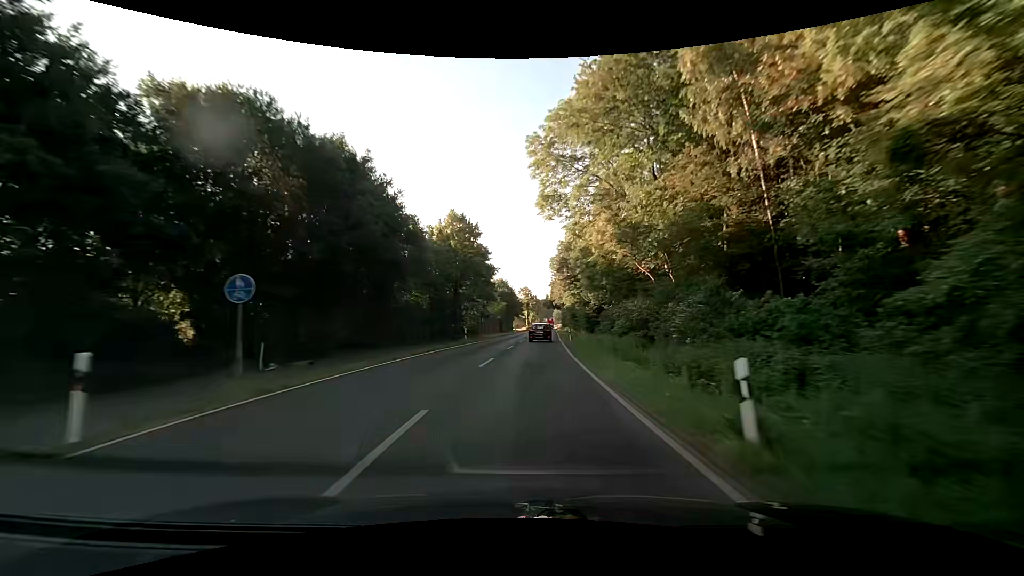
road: secondary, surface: asphalt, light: Day
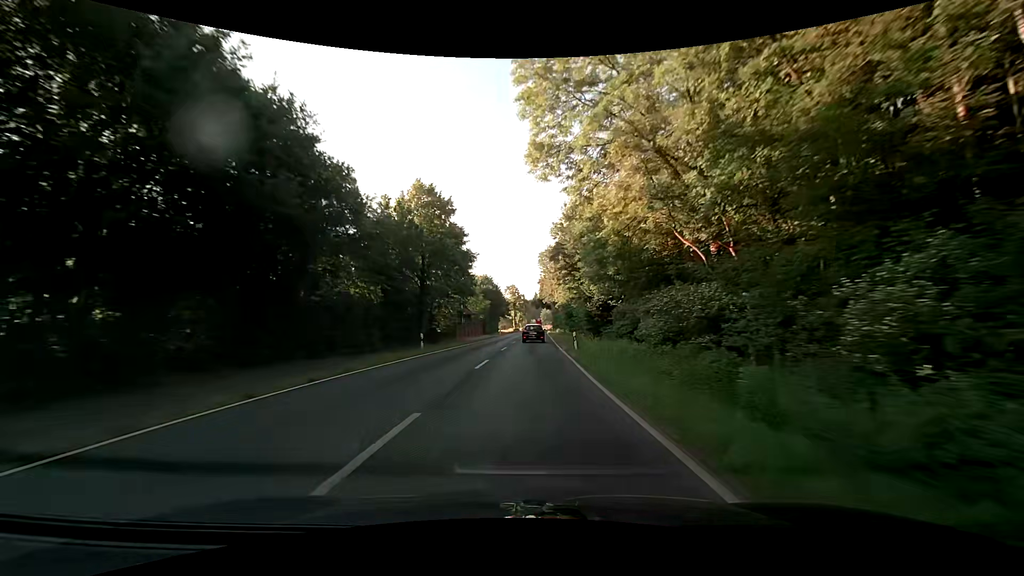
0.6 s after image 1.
(+0.4, +12.2) m; +3°
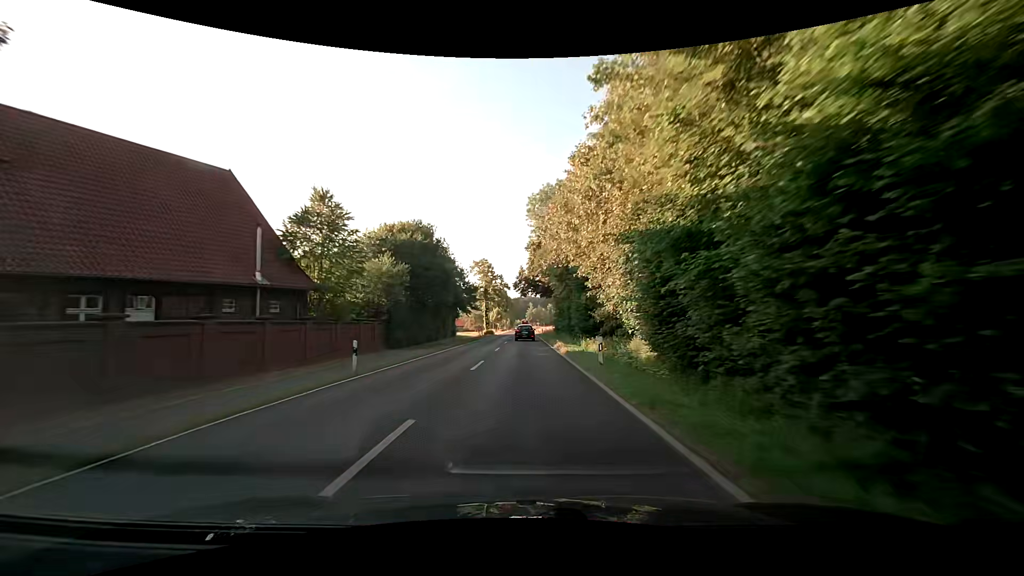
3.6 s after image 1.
(+1.3, +59.9) m; +2°
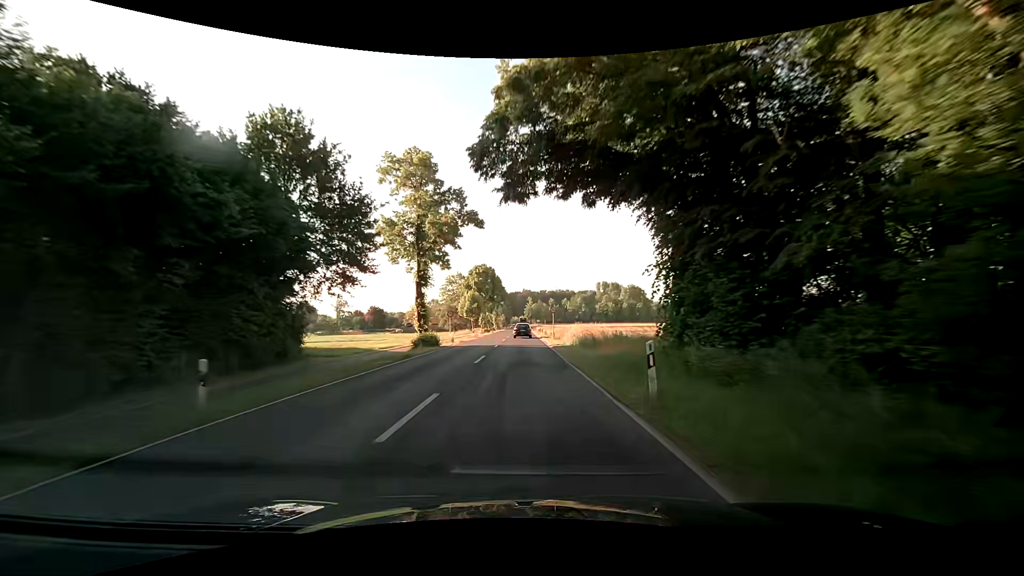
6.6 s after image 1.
(+0.2, +57.4) m; 0°
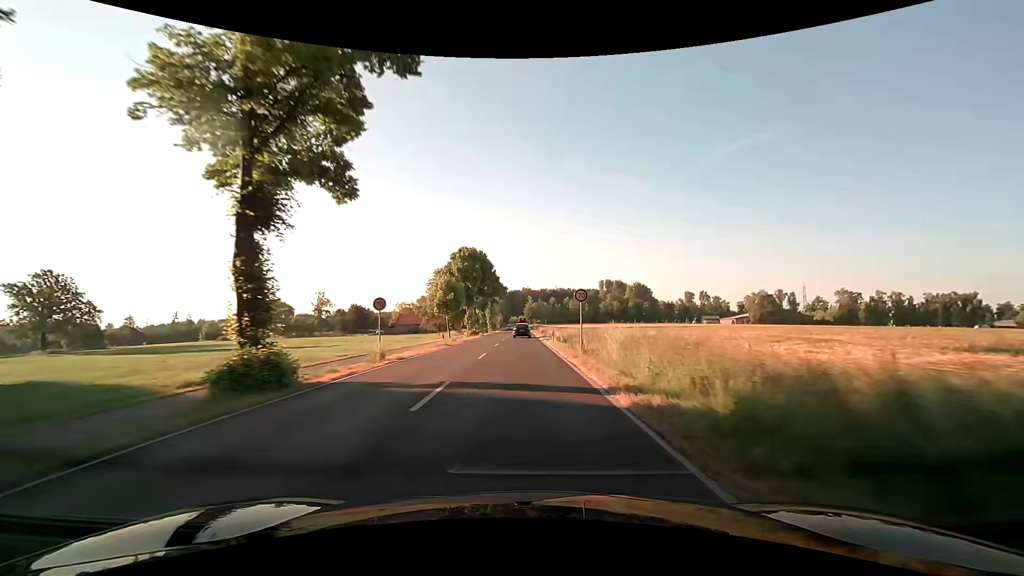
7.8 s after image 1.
(+0.2, +21.9) m; +1°
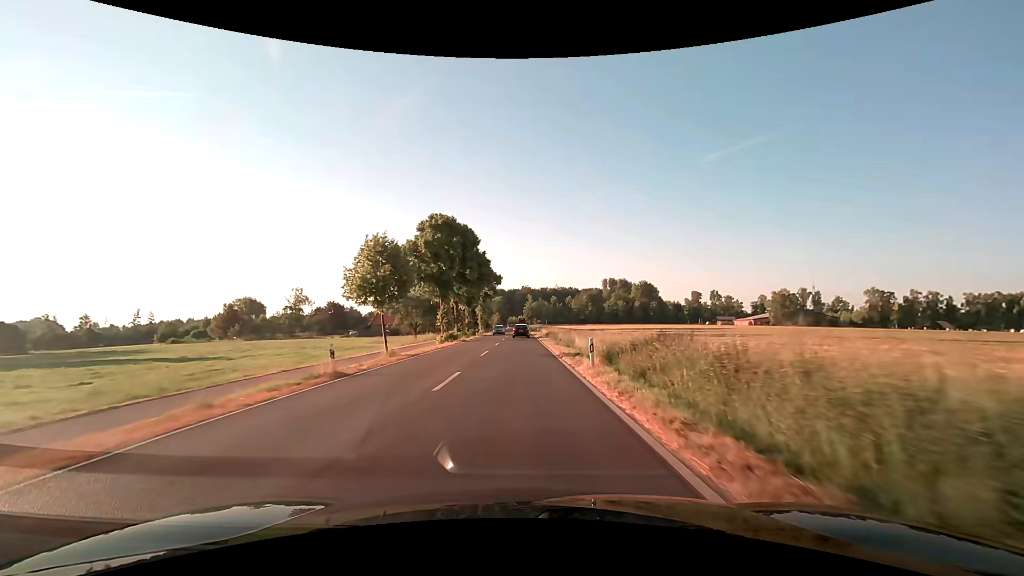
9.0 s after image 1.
(-0.2, +21.4) m; 0°
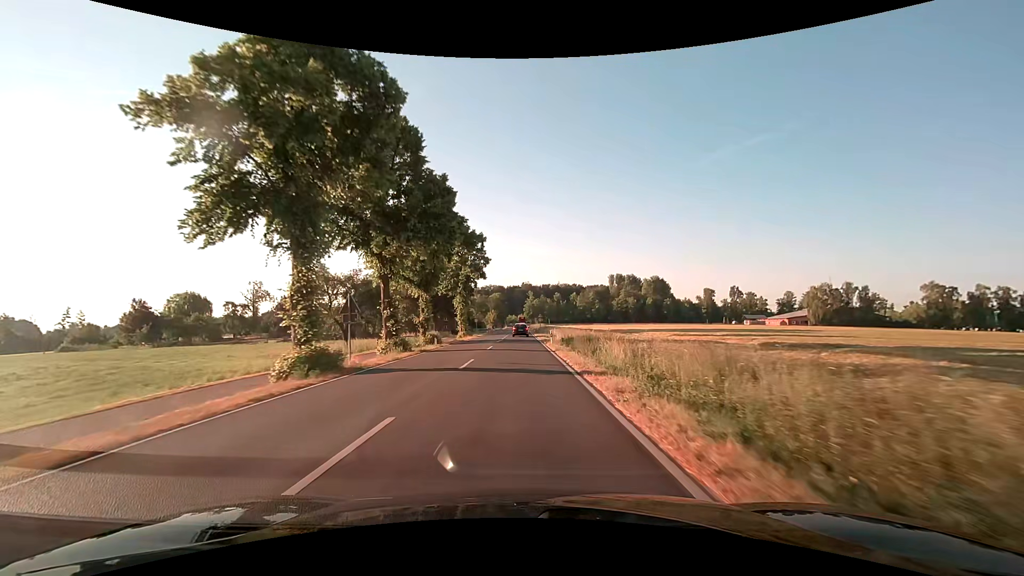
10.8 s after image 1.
(0.0, +30.9) m; 0°
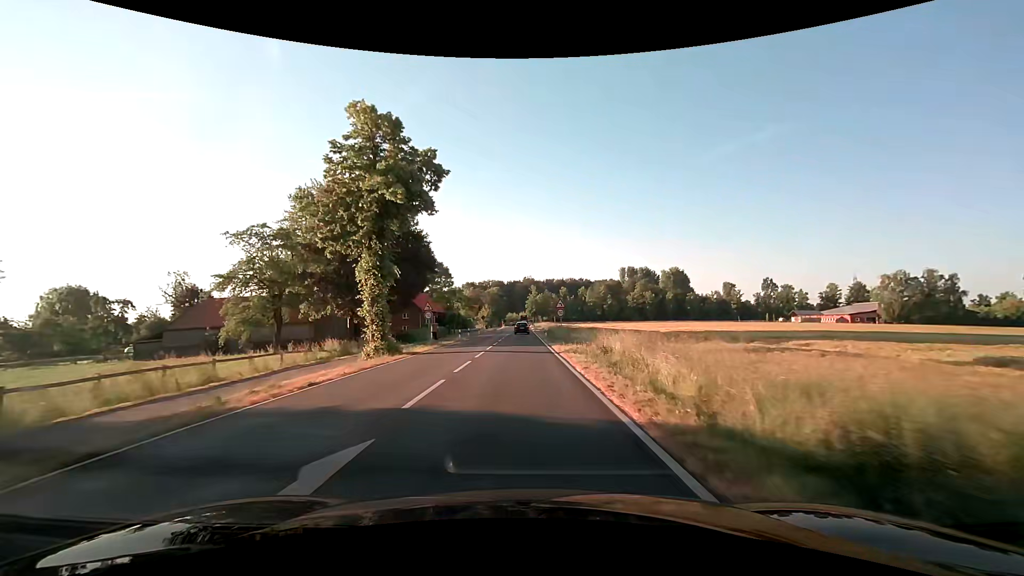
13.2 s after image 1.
(+0.1, +38.3) m; 0°
(0, +10) (0, +20) (0, +30) (0, +40) (0, +50) (0, +60) (0, +70) (0, +80) (0, +90) (0, +100) m
